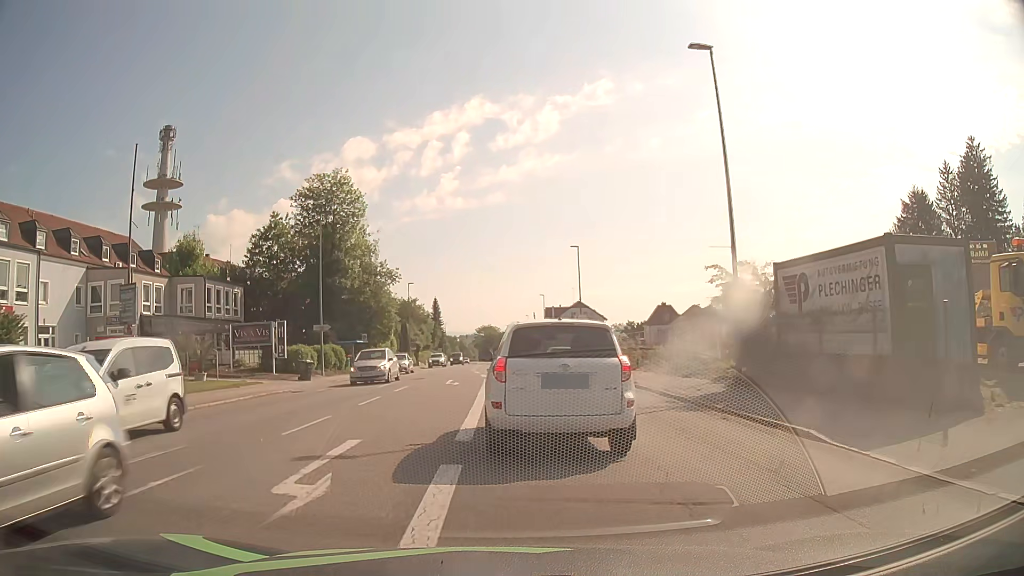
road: tertiary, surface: asphalt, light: Day
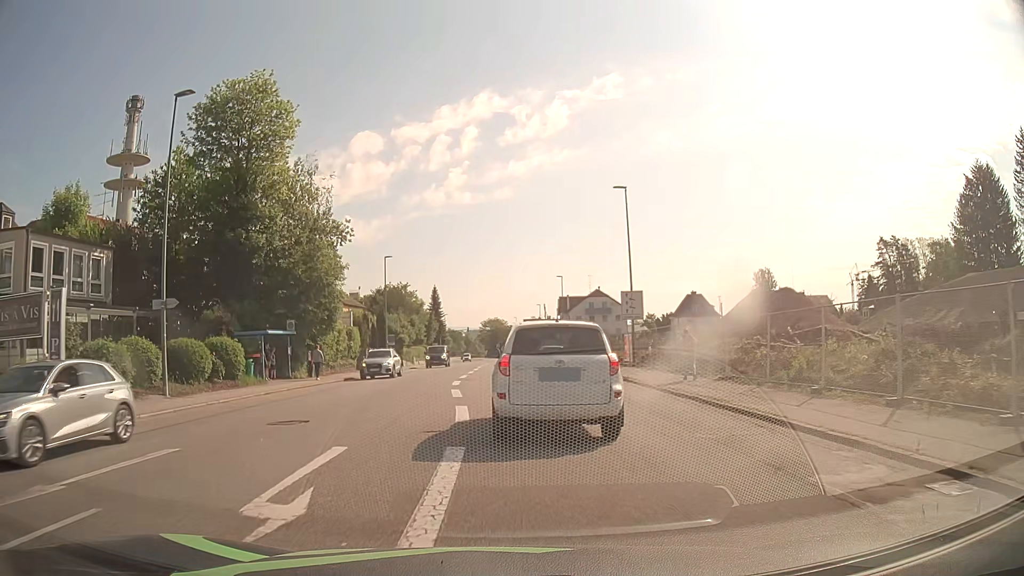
(-0.2, +21.1) m; -1°
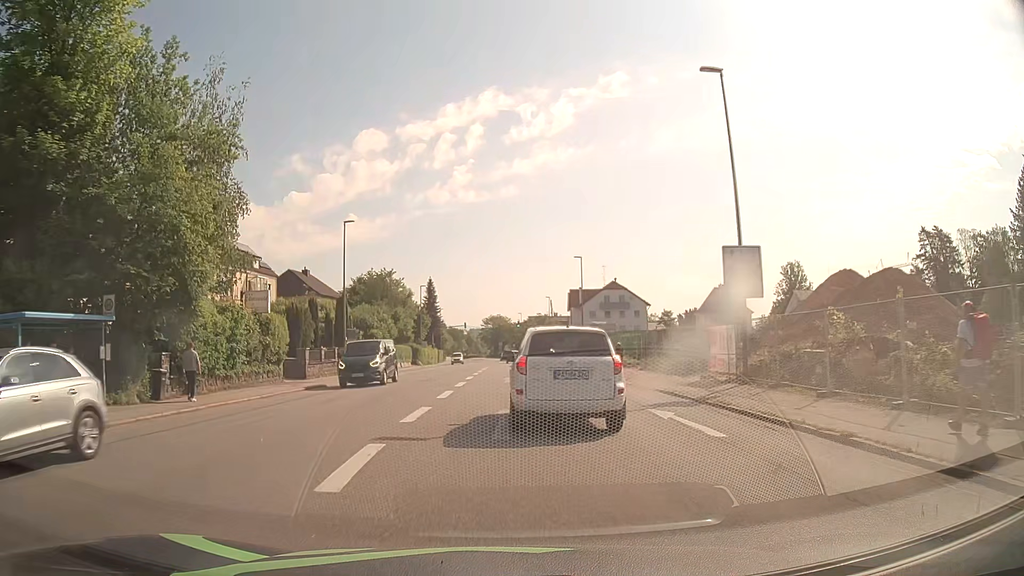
(-0.1, +17.7) m; 0°
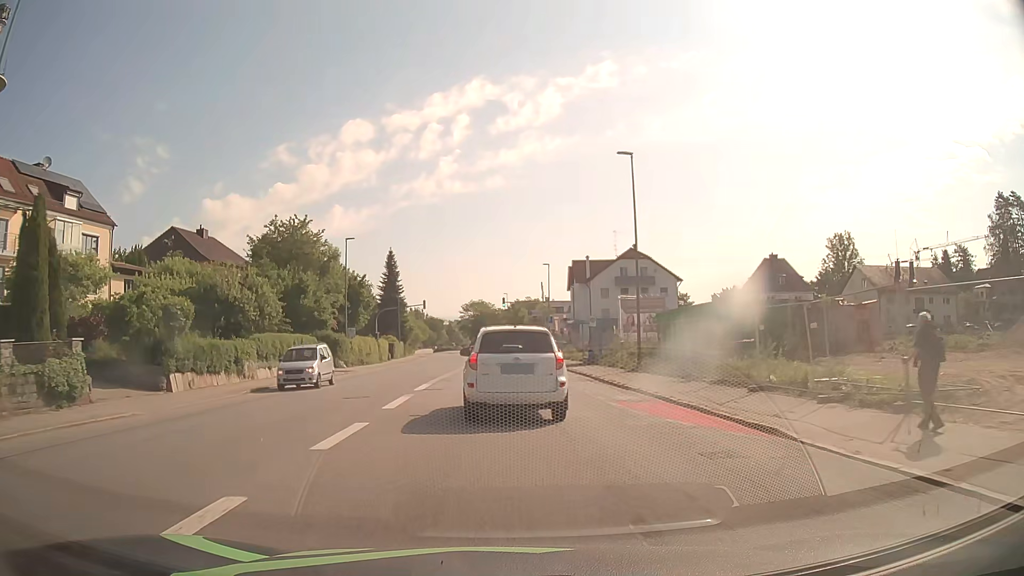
(+0.7, +33.9) m; +2°
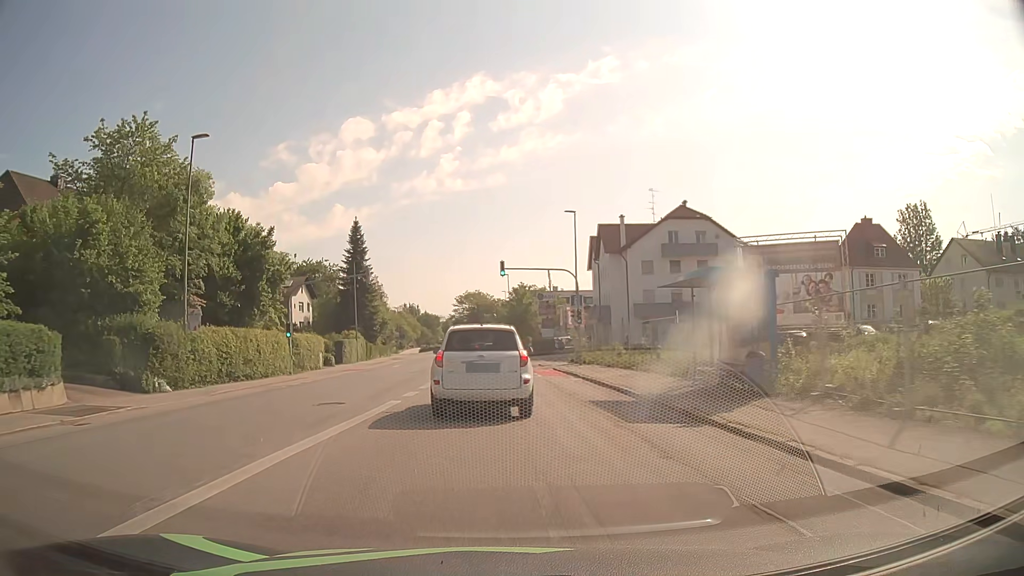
(0.0, +28.2) m; 0°
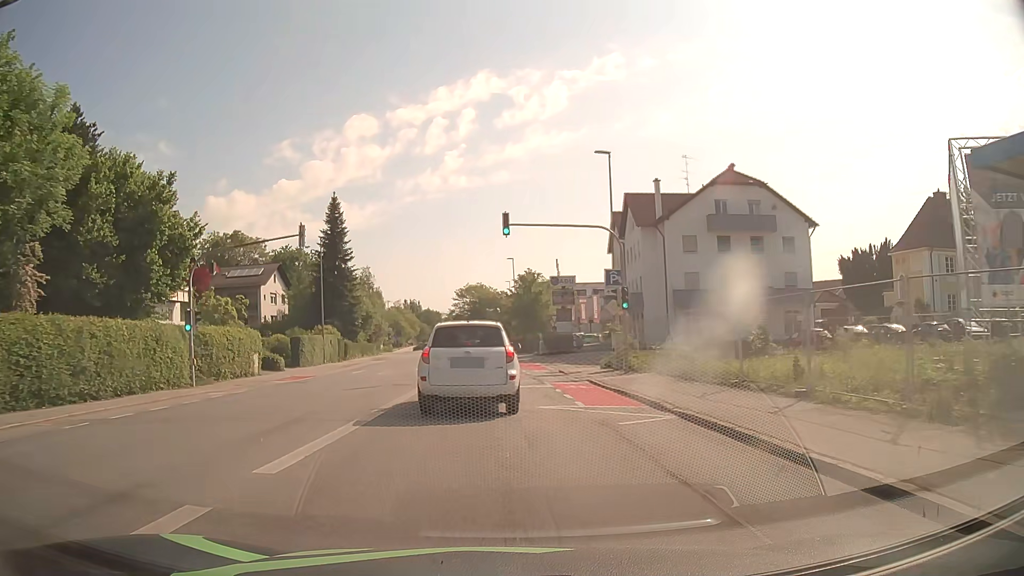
(0.0, +14.0) m; 0°
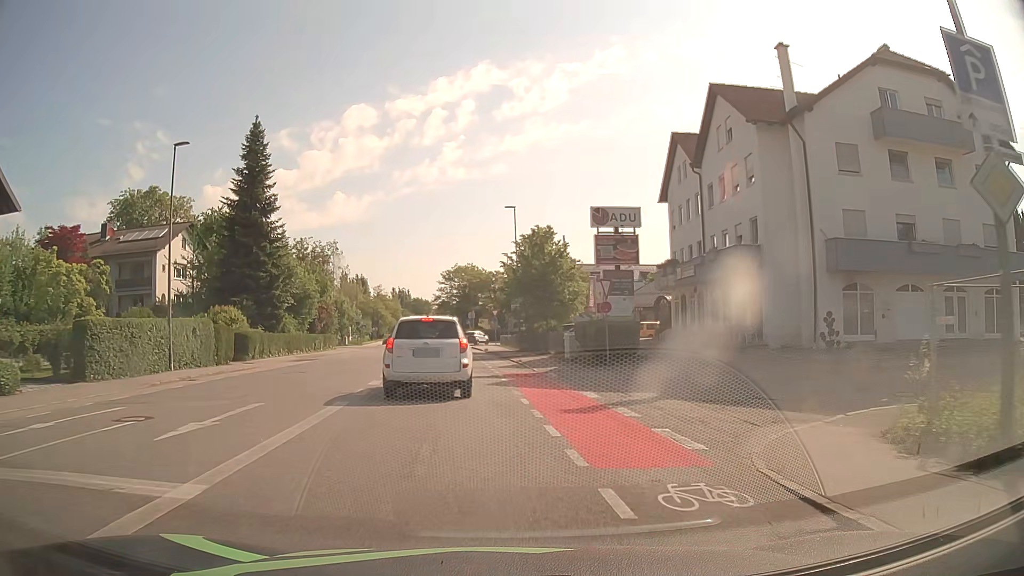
(-0.1, +25.3) m; 0°
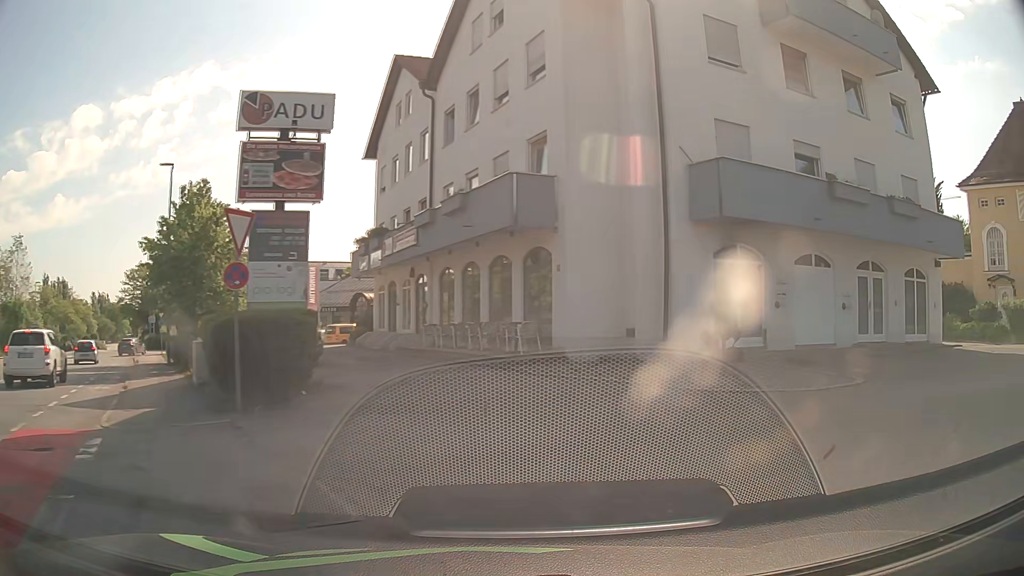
(+2.1, +12.7) m; +25°
